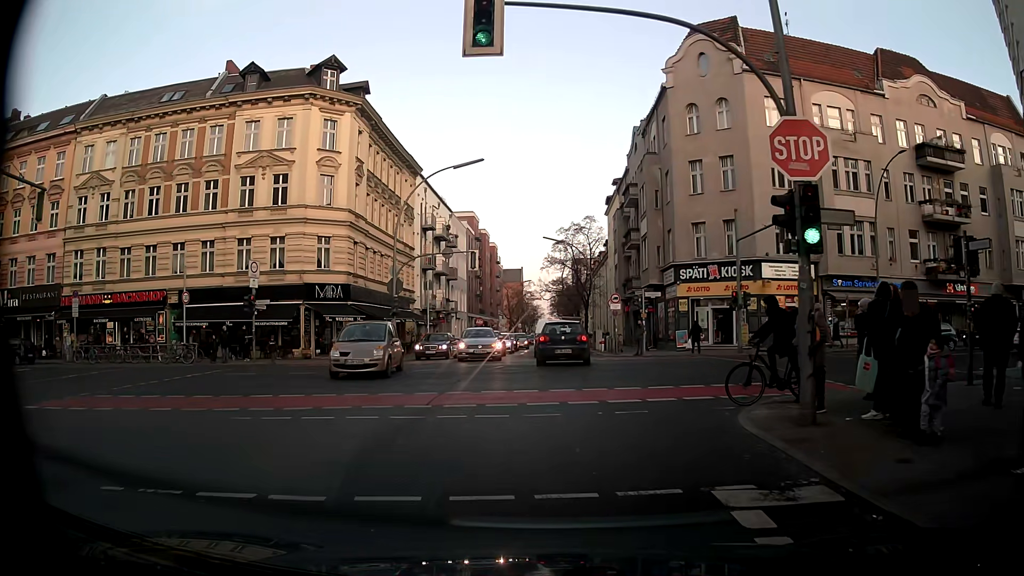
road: tertiary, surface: asphalt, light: Day
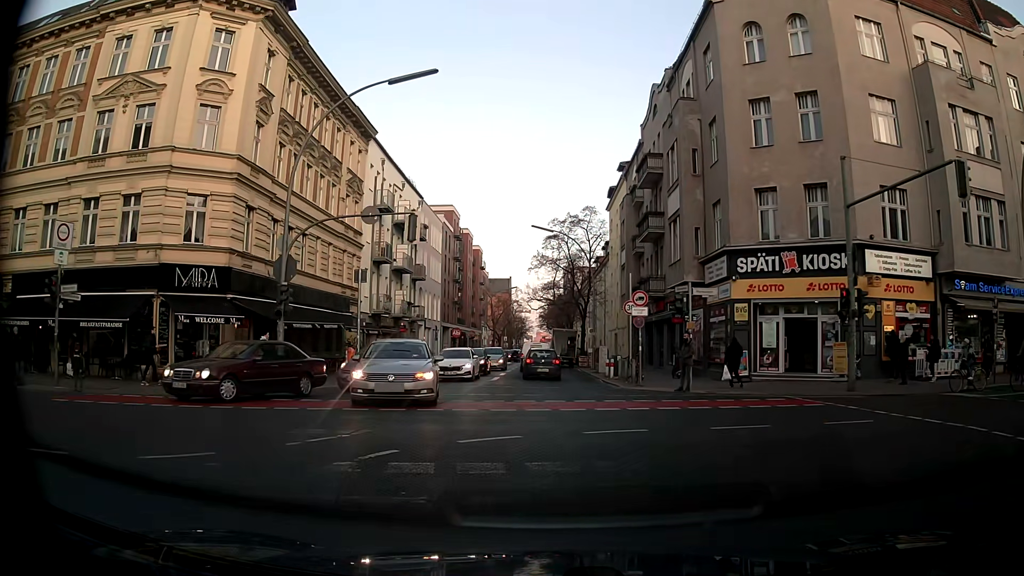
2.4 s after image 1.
(-0.3, +14.3) m; 0°
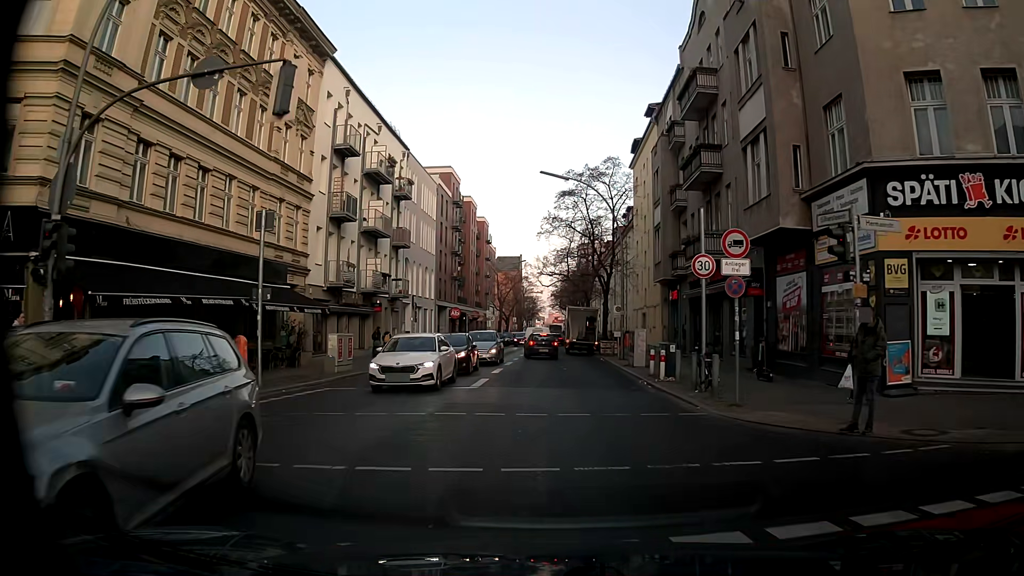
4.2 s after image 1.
(-0.2, +11.8) m; -2°
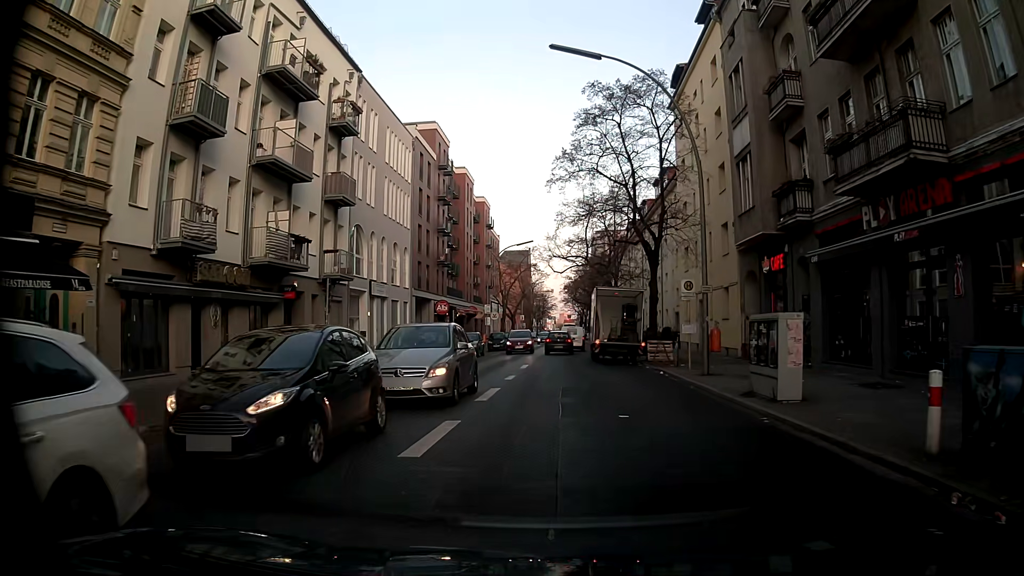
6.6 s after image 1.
(-0.2, +17.2) m; 0°
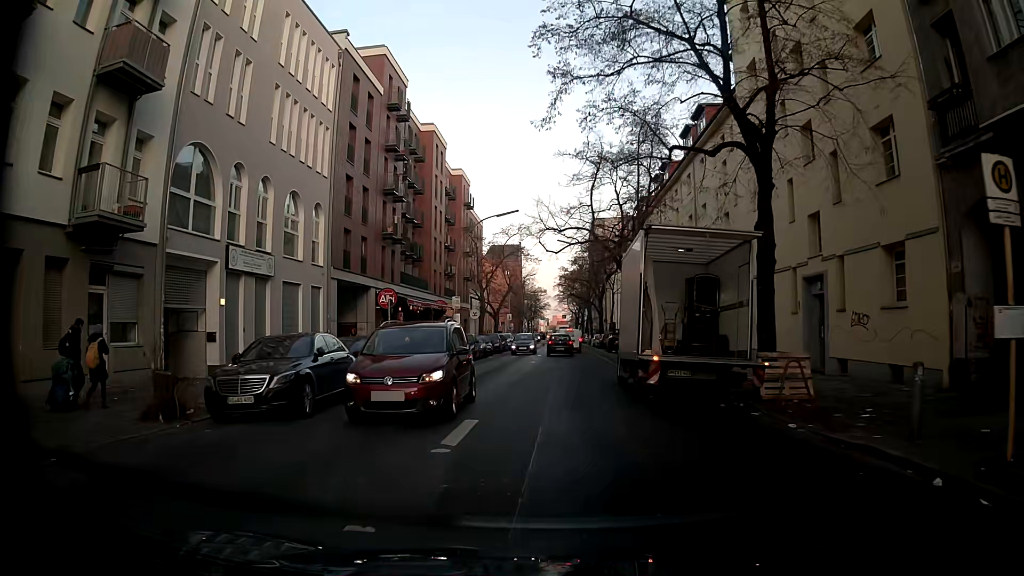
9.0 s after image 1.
(0.0, +17.6) m; +2°
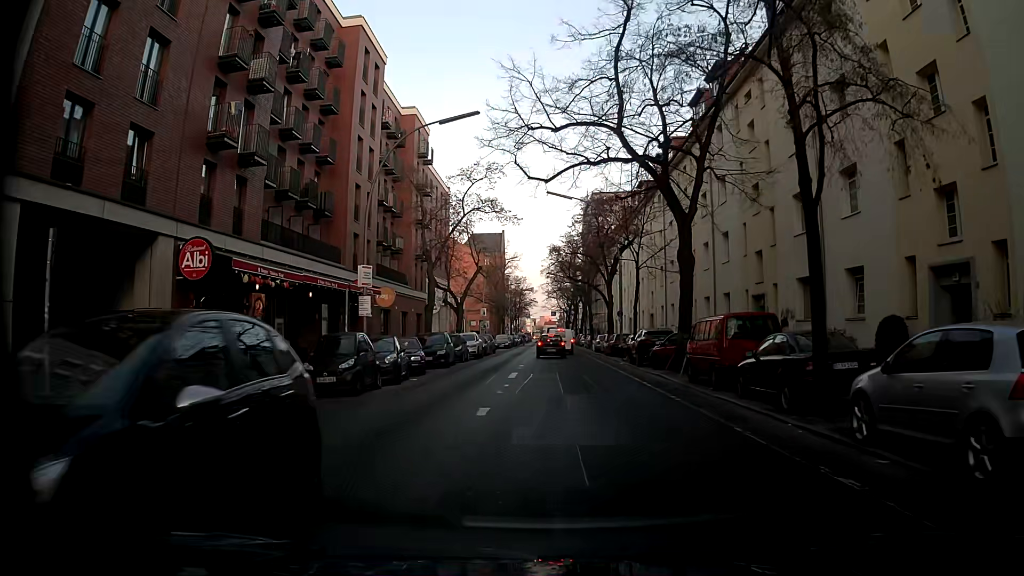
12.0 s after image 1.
(0.0, +22.3) m; 0°
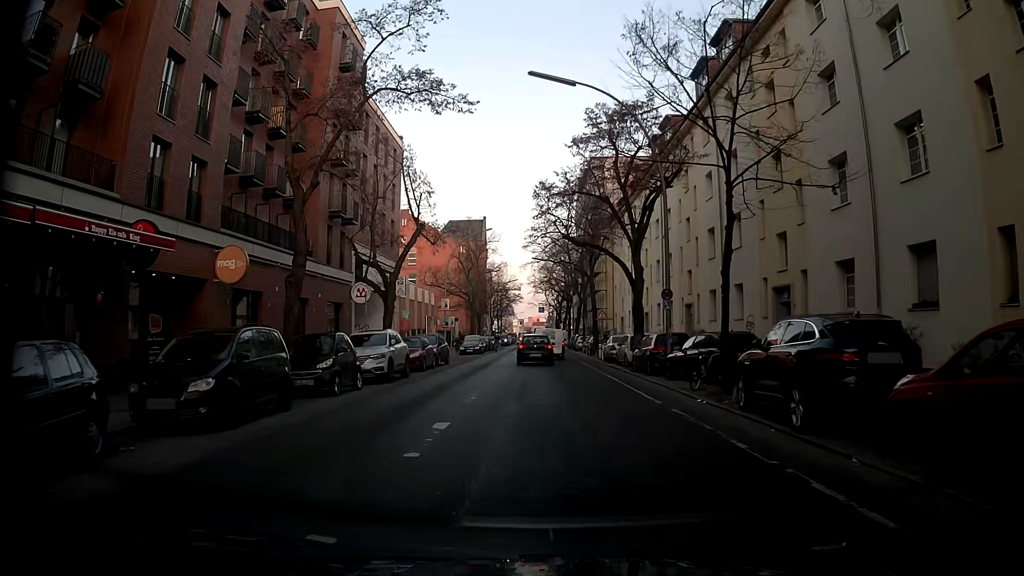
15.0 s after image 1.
(-0.5, +20.2) m; 0°
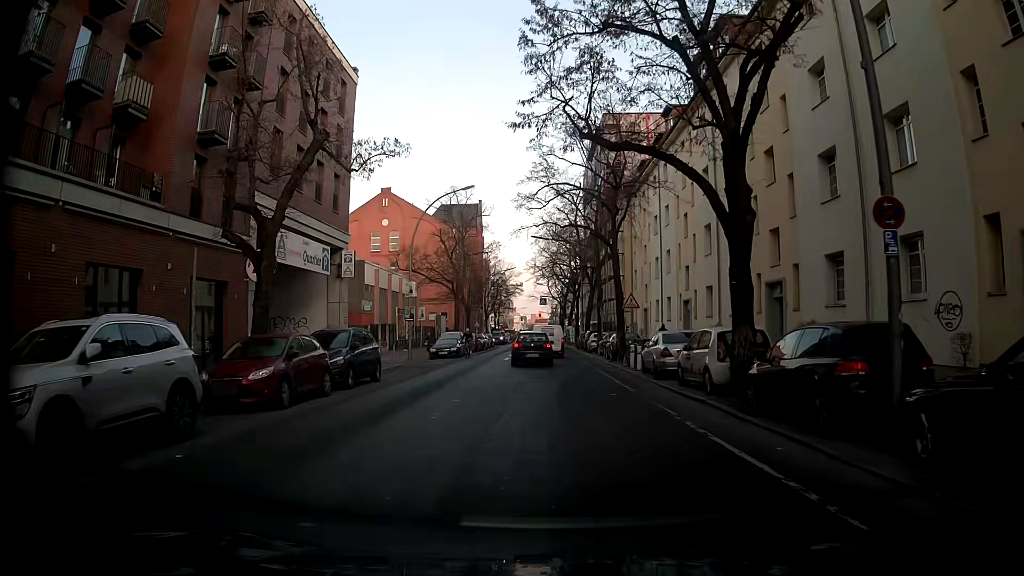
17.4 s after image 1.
(-0.2, +15.1) m; -1°
